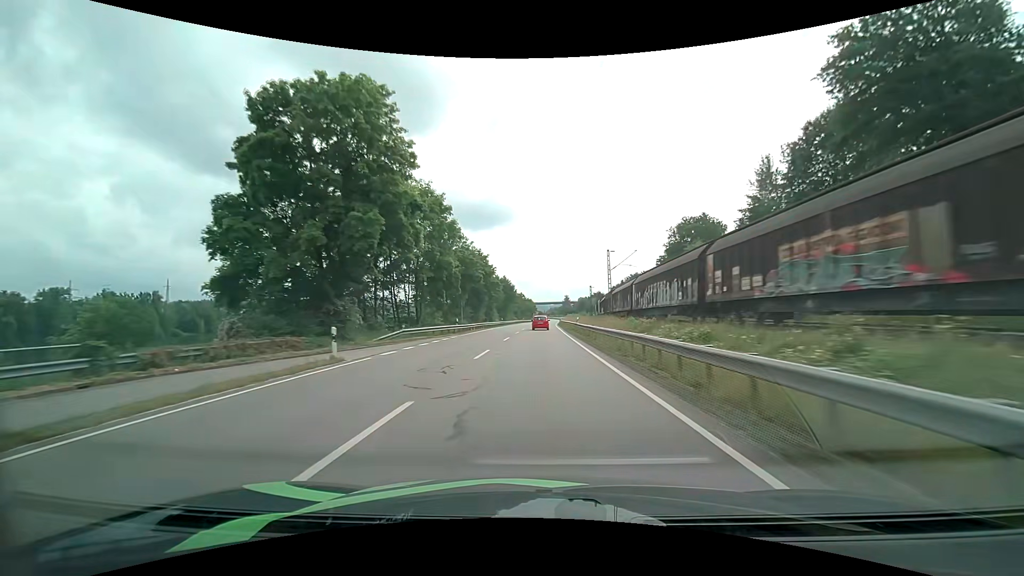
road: primary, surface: asphalt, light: Day
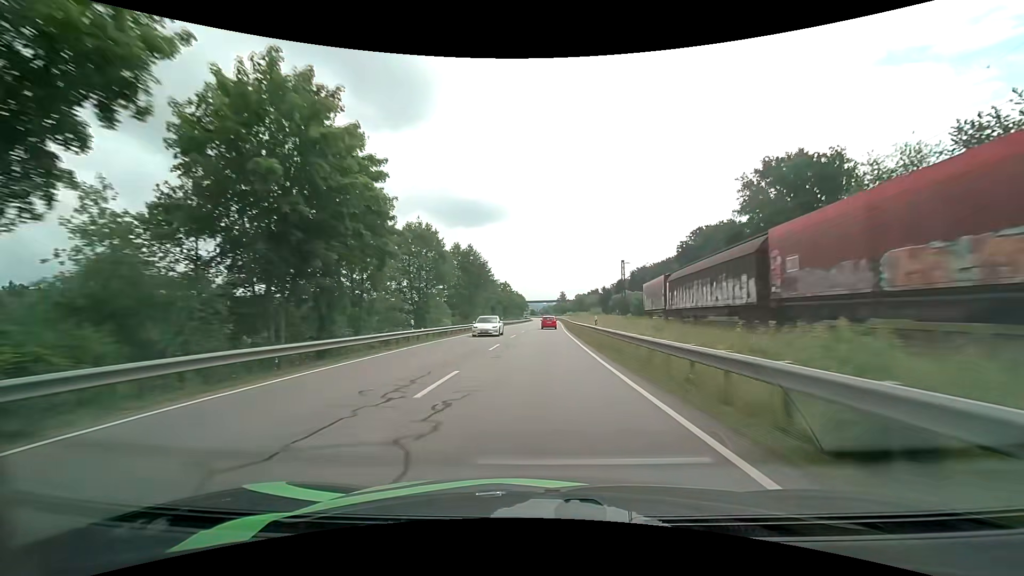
(+0.4, +55.3) m; +1°
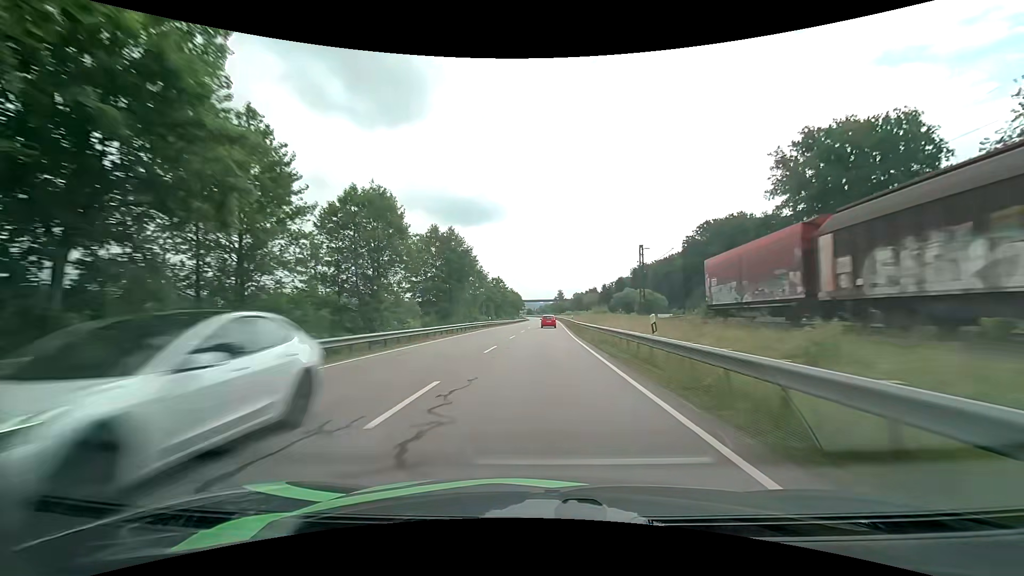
(+0.1, +14.1) m; 0°
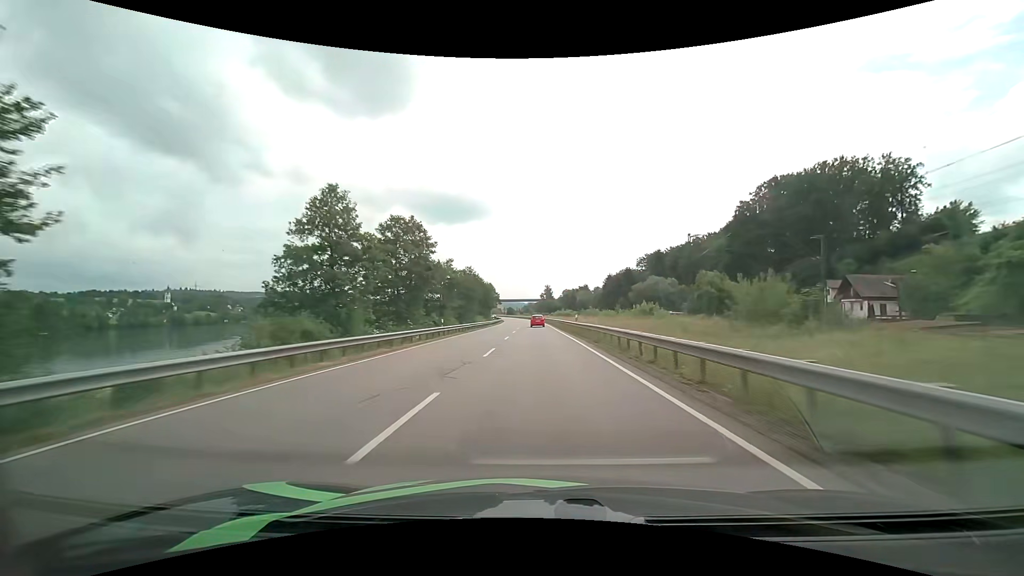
(+1.1, +72.7) m; +2°
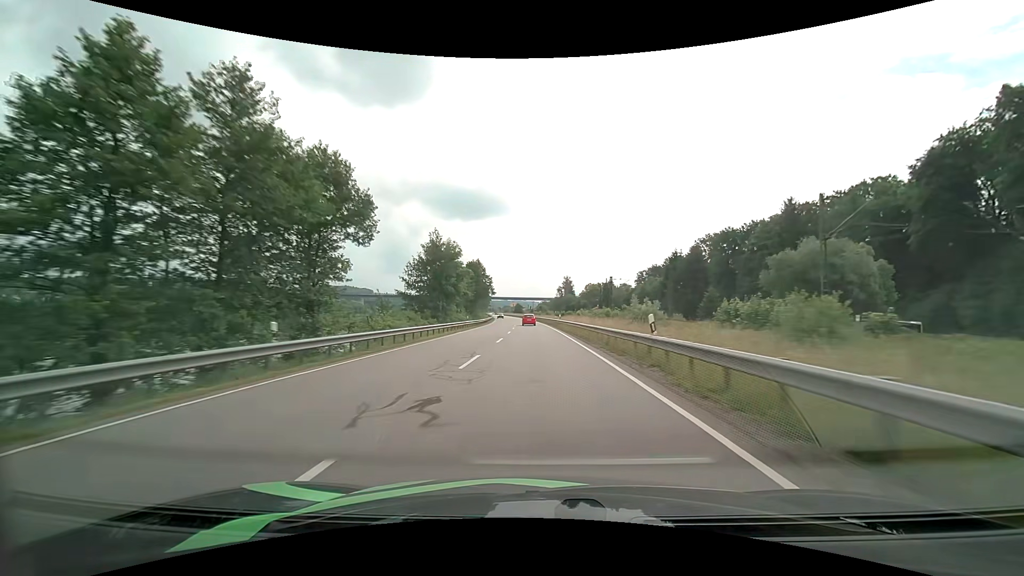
(-0.6, +75.9) m; -2°
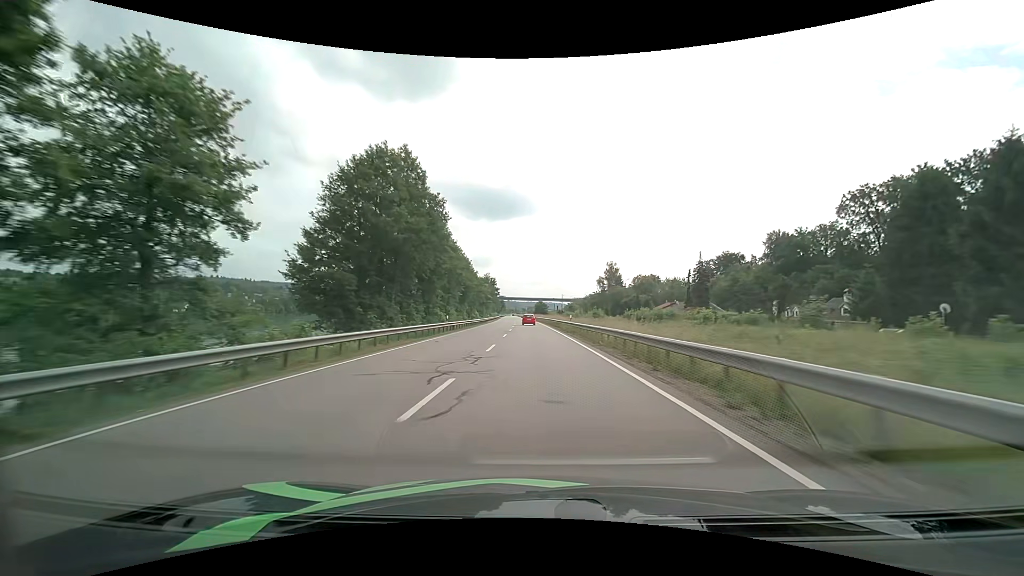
(-1.7, +77.8) m; -3°
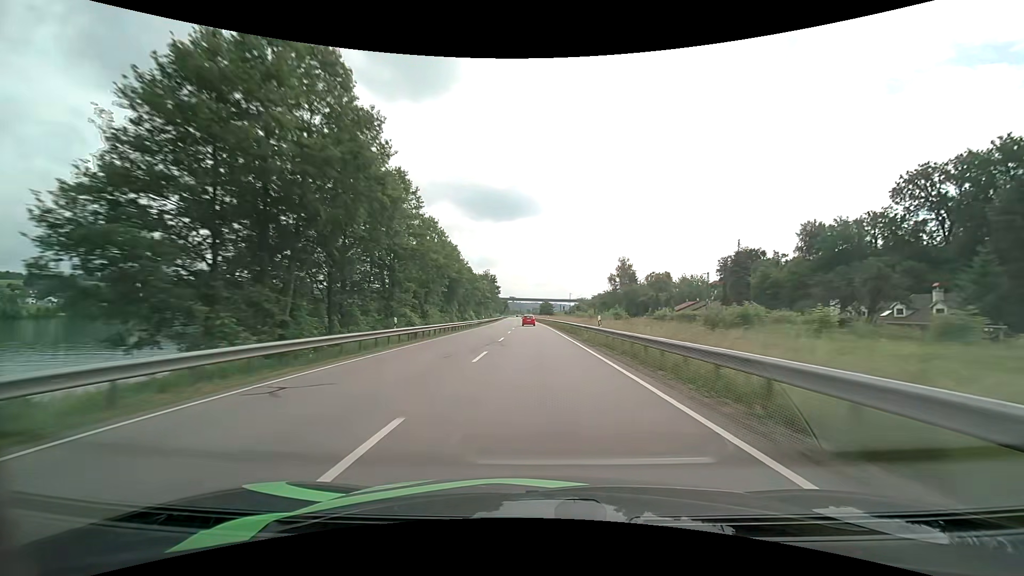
(-0.1, +15.8) m; -1°
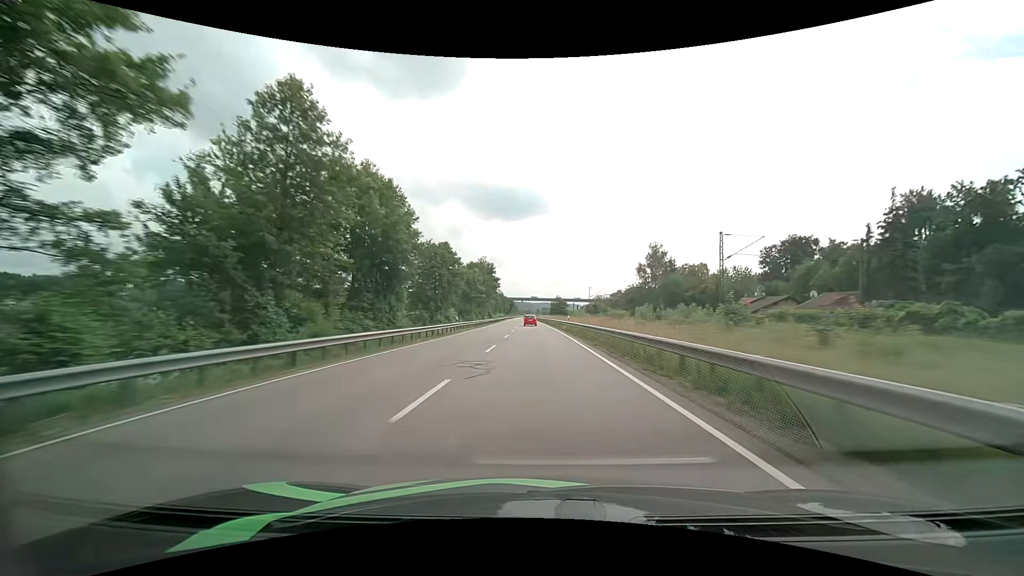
(-0.3, +31.9) m; -1°
(0, +10) (0, +20) (0, +30) (0, +40) (-1, +50) (-1, +60) (-1, +70) (-1, +80) (-2, +90) (-2, +100) m
